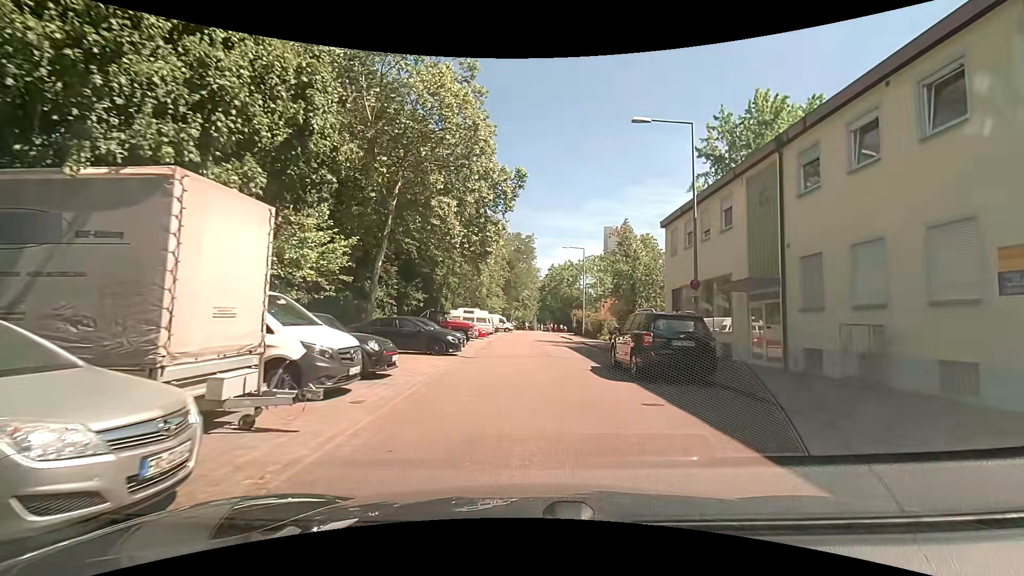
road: residential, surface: asphalt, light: Day
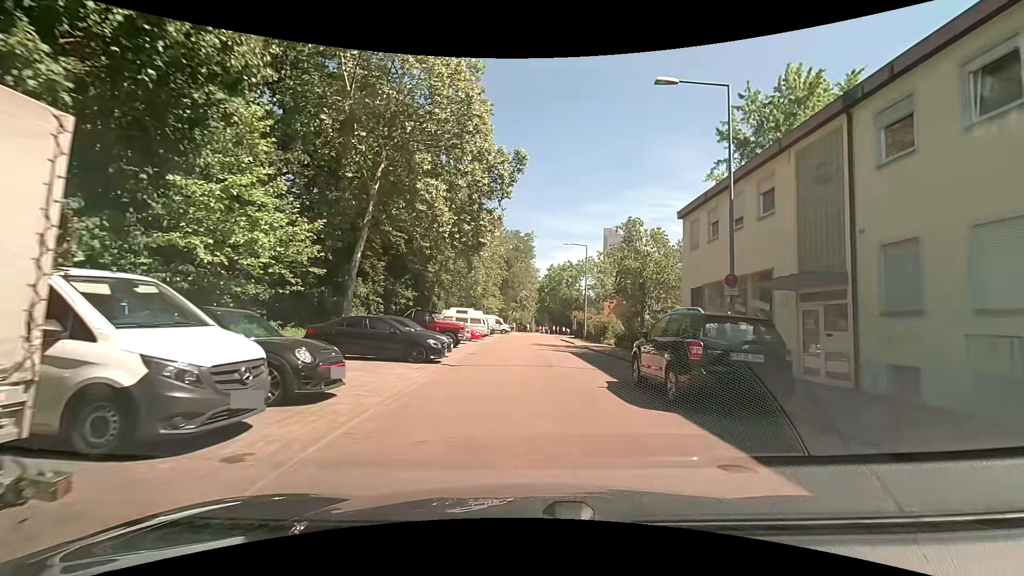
(0.0, +3.4) m; 0°
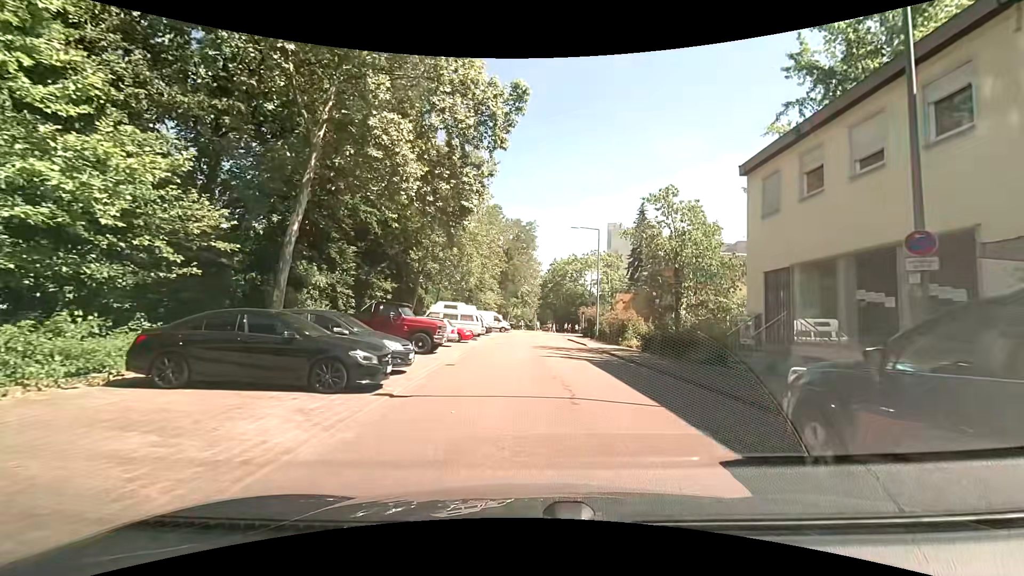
(+0.1, +7.0) m; -1°
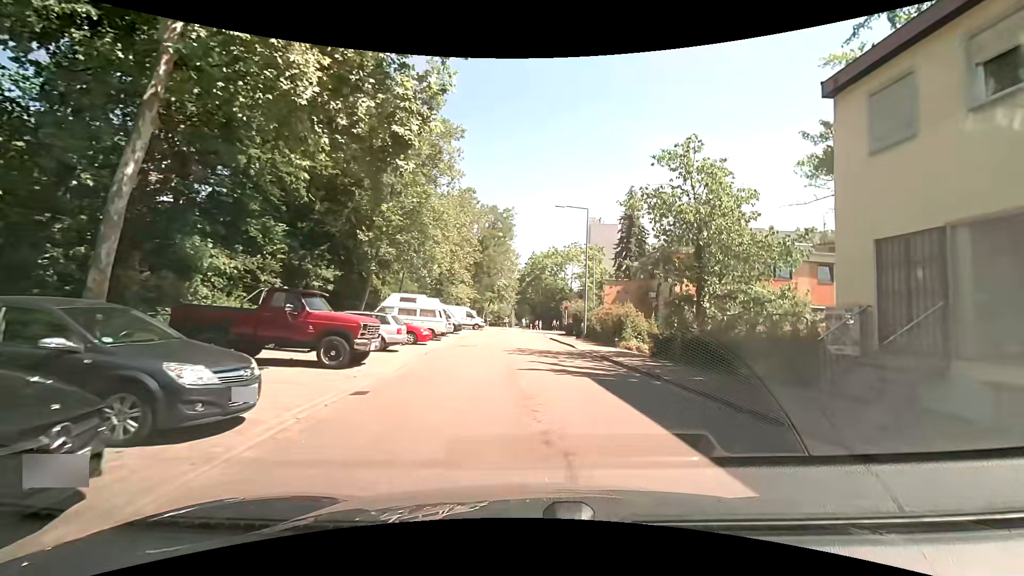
(+0.2, +6.3) m; +4°
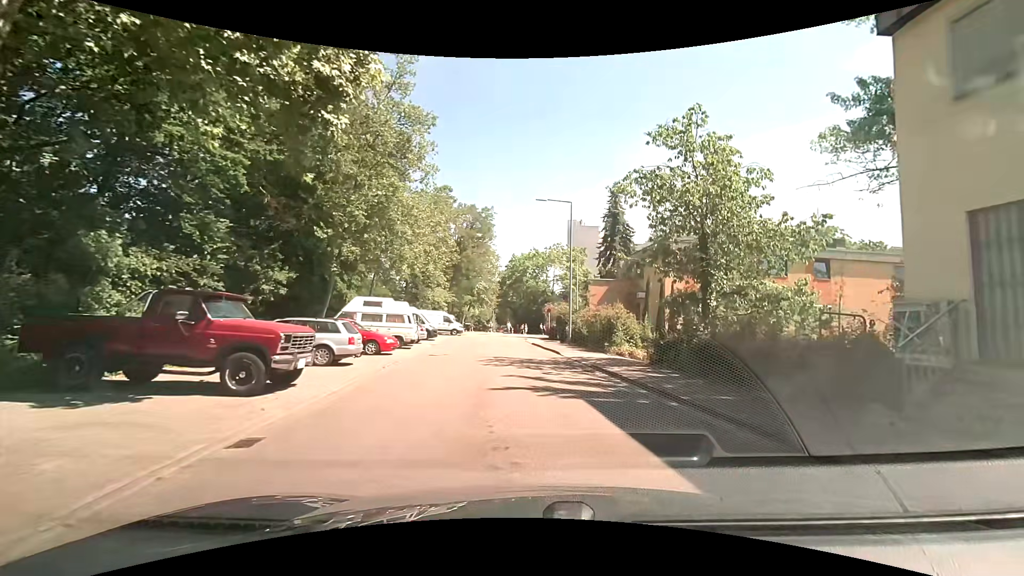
(0.0, +2.9) m; 0°
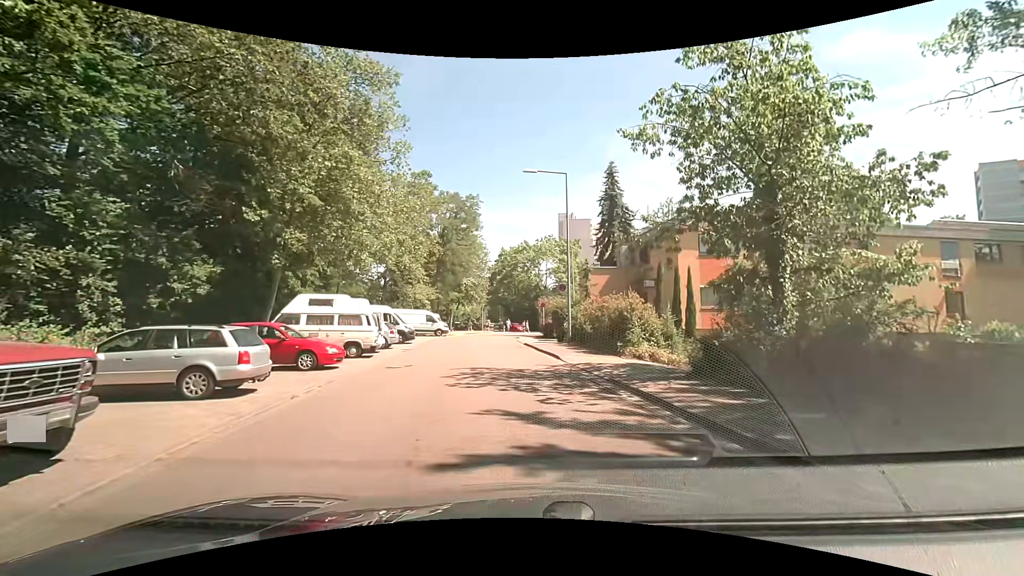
(+0.2, +5.2) m; +2°
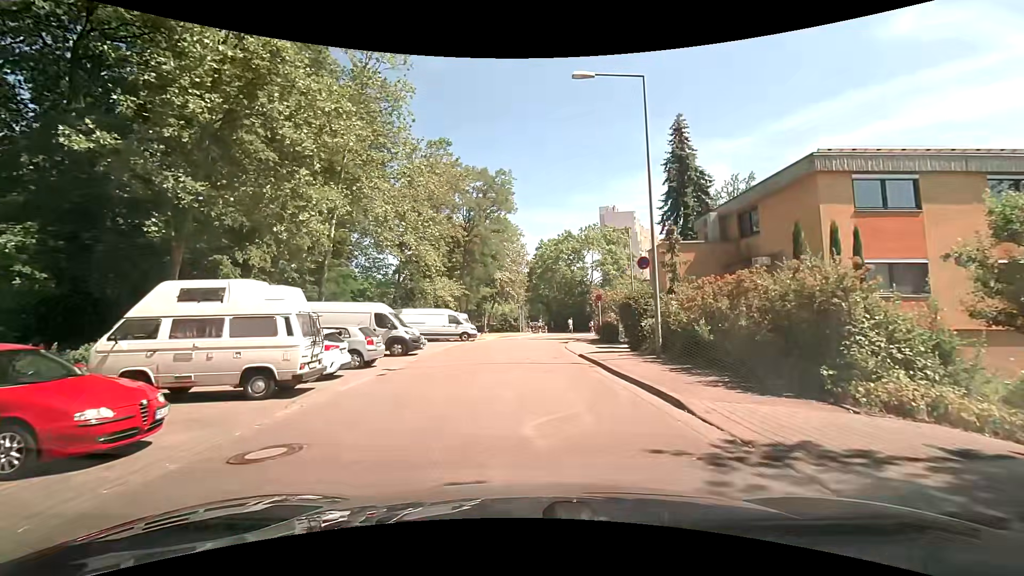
(-0.5, +10.1) m; -4°
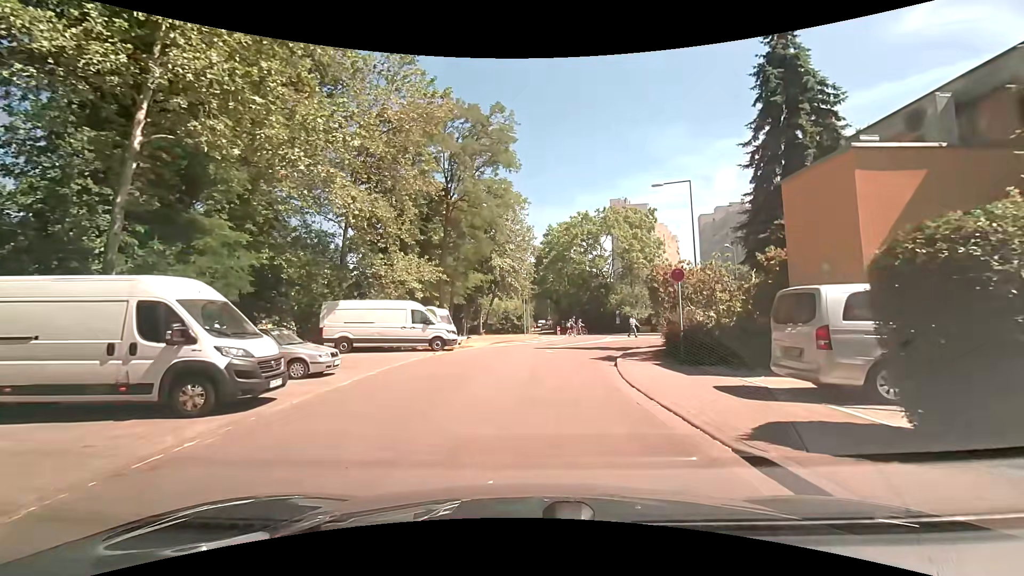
(-0.3, +14.2) m; 0°
